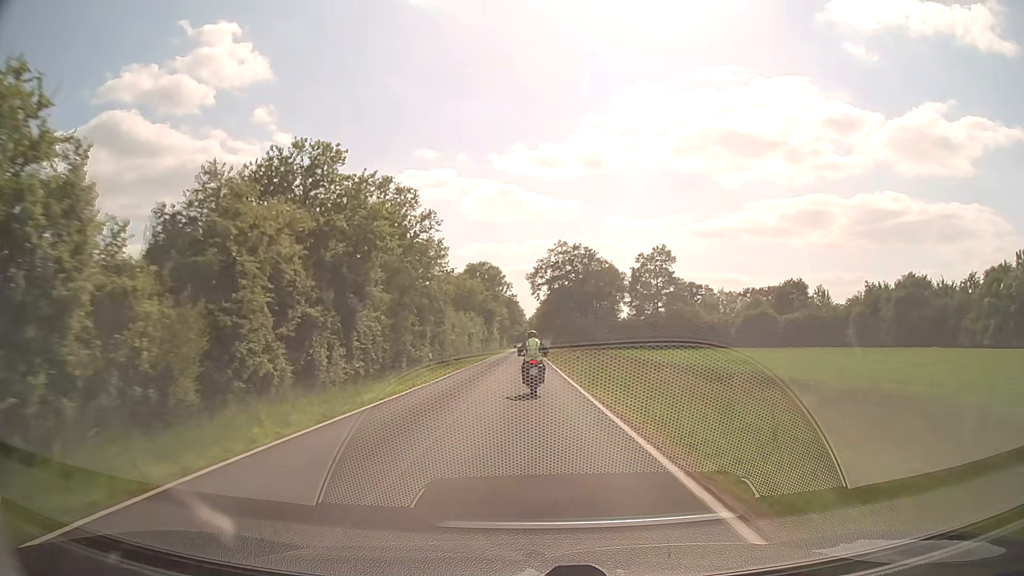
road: secondary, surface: asphalt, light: Day
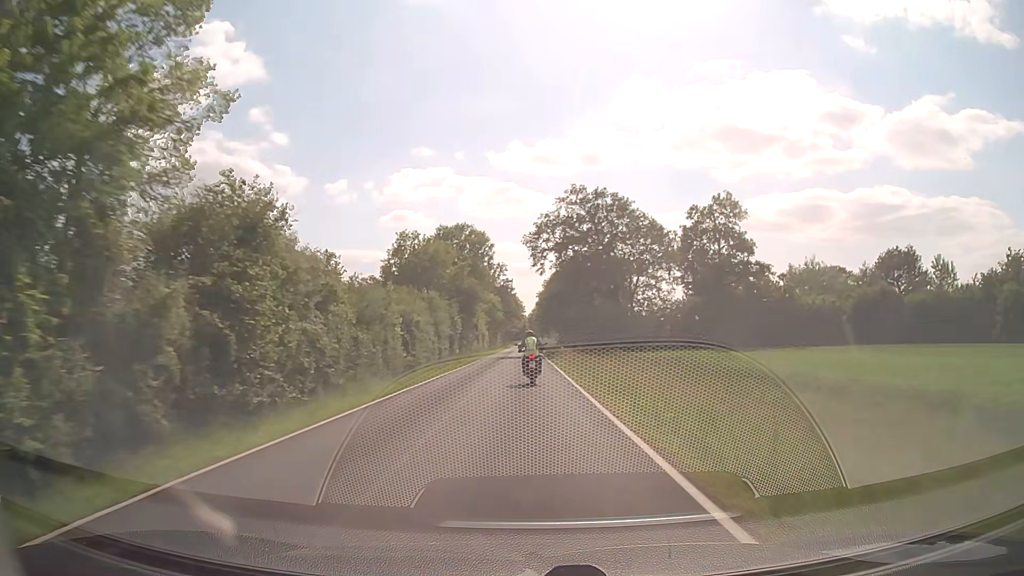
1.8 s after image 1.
(+0.2, +37.0) m; 0°
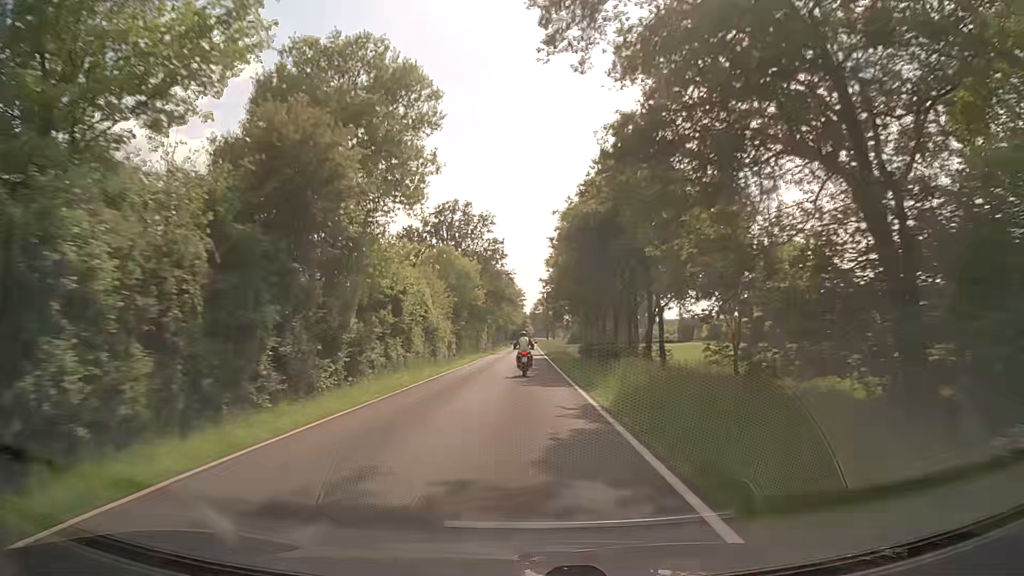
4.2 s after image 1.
(0.0, +52.4) m; 0°
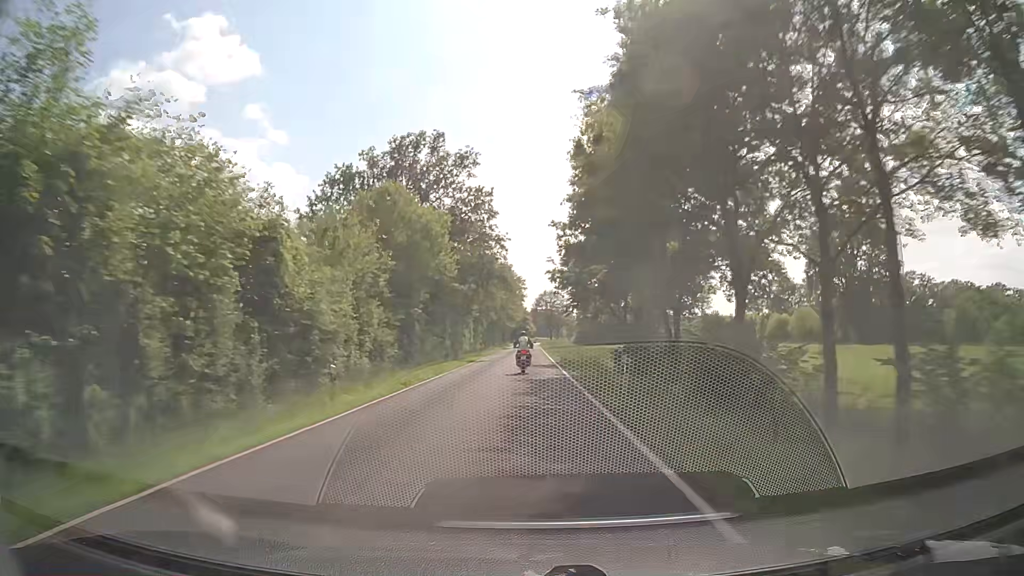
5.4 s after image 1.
(0.0, +27.4) m; 0°
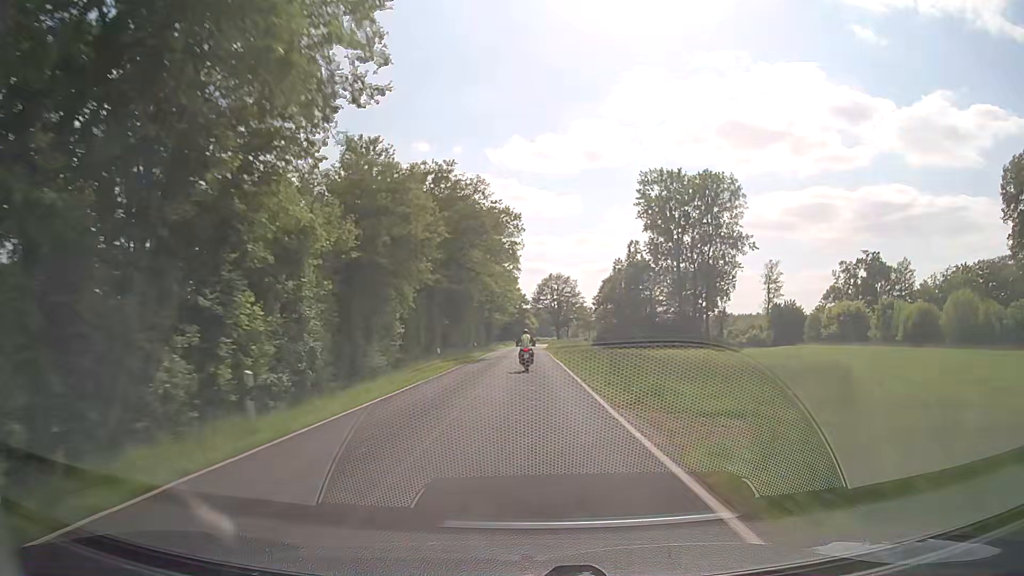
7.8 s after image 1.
(+0.4, +56.2) m; 0°
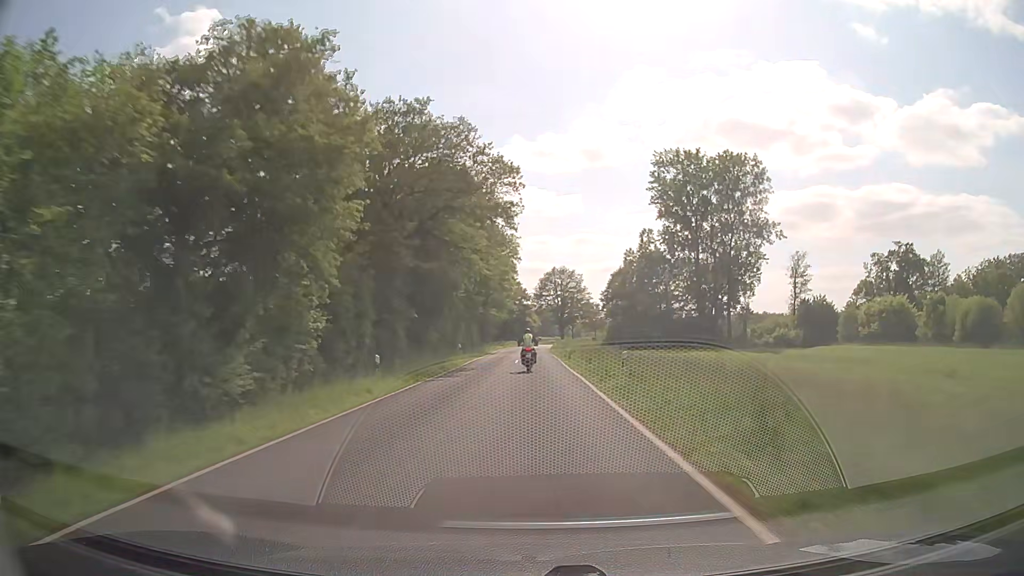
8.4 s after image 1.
(0.0, +14.0) m; 0°
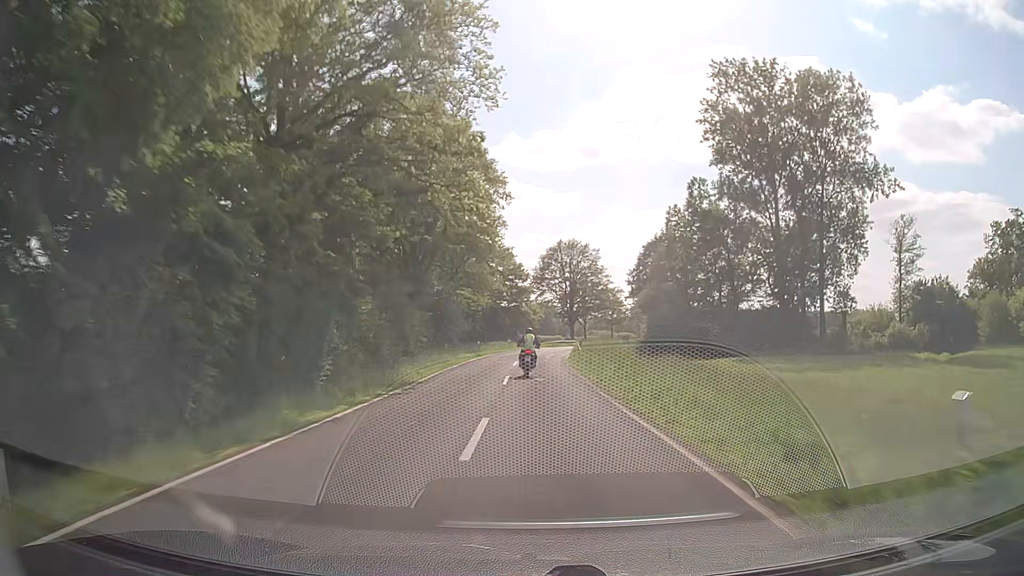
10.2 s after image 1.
(+0.1, +39.9) m; 0°
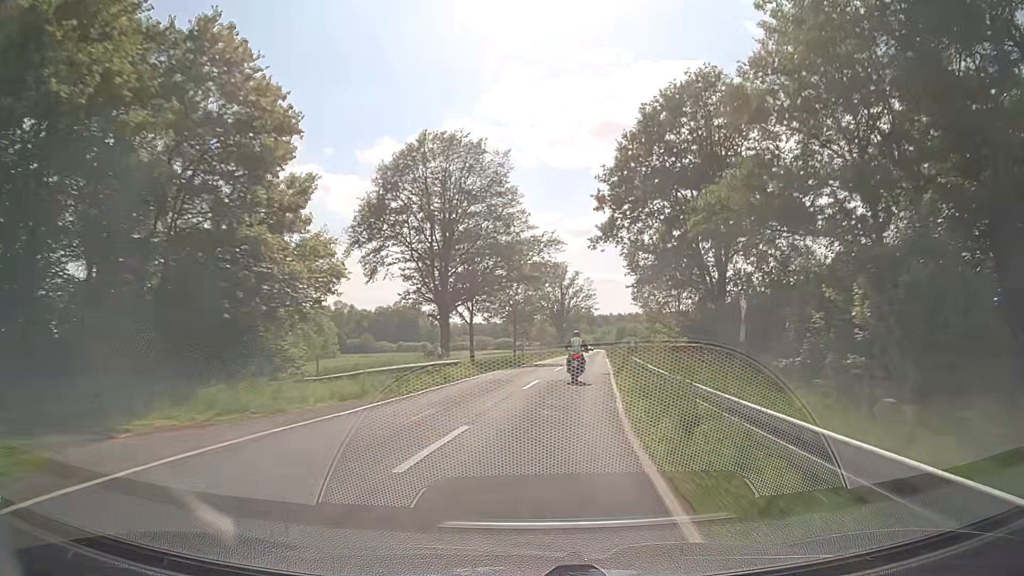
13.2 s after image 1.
(+3.4, +60.3) m; +10°
(0, +10) (+1, +20) (+2, +30) (+4, +40) (+5, +50) (+6, +60) (+8, +70) (+9, +79) (+10, +89) (+11, +99) m
